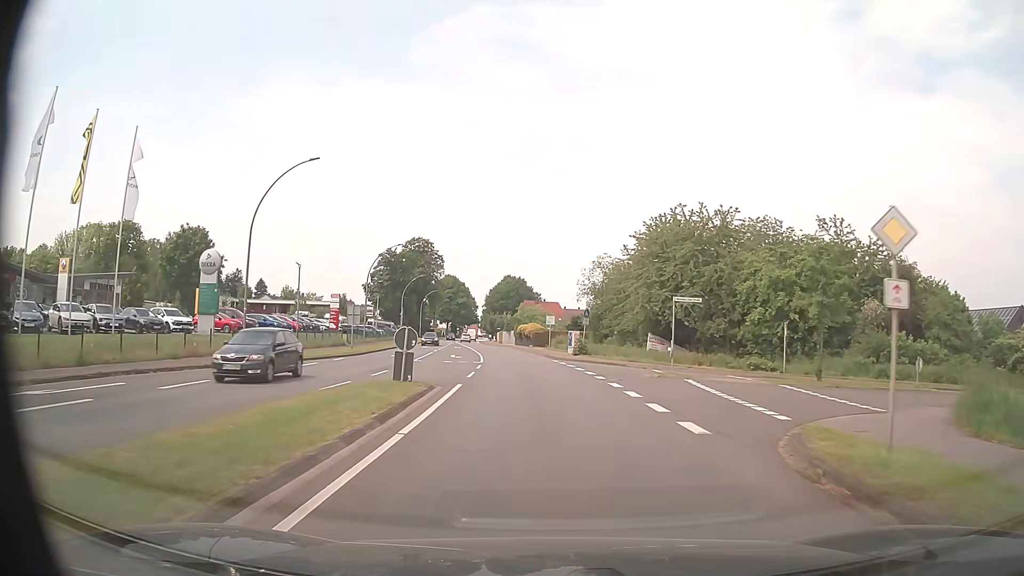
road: primary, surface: asphalt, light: Day
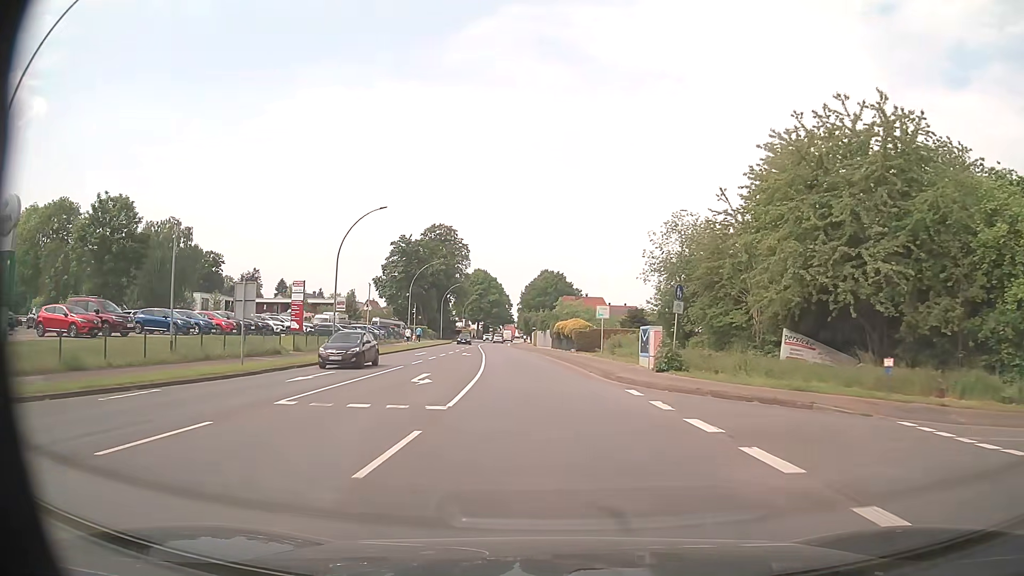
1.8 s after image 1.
(-0.6, +21.4) m; -3°
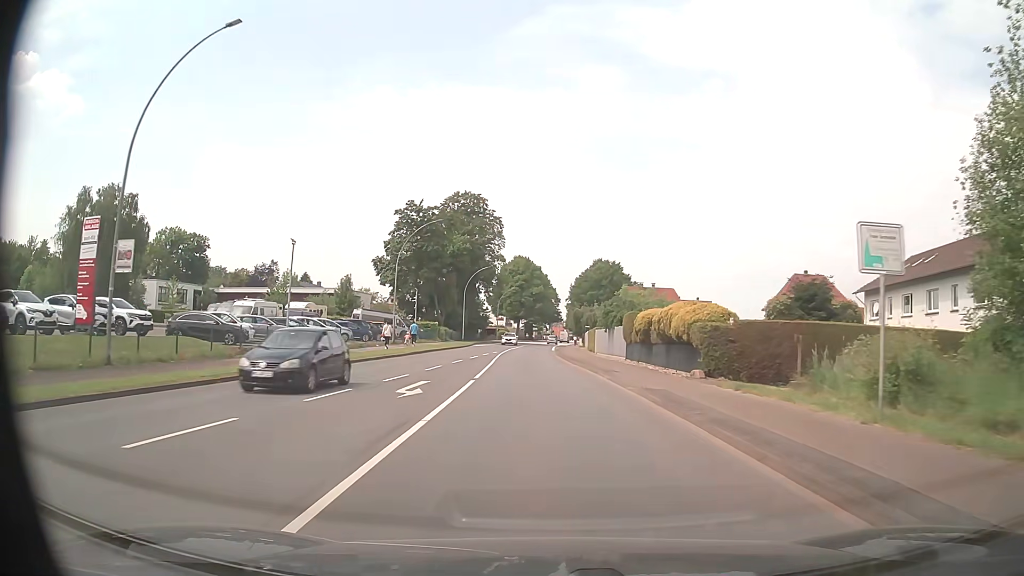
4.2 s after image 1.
(-1.2, +30.9) m; -4°
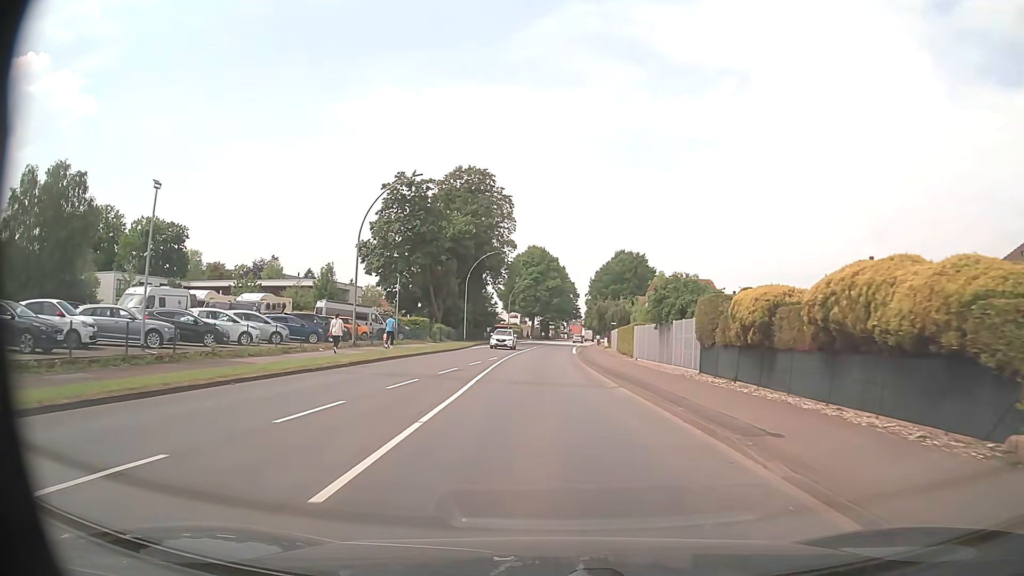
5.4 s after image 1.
(-0.3, +15.3) m; -1°
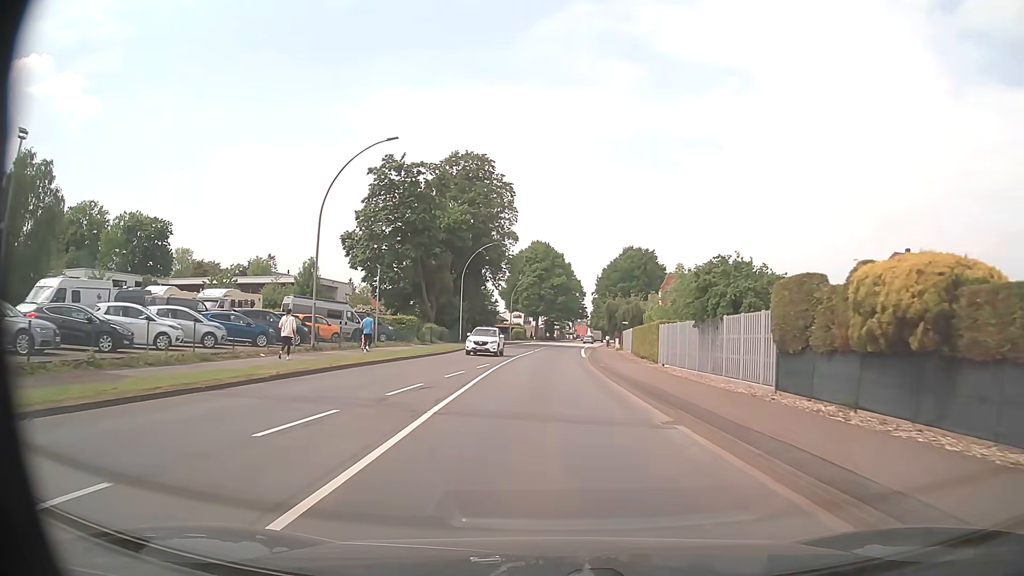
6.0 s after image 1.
(0.0, +7.7) m; -1°
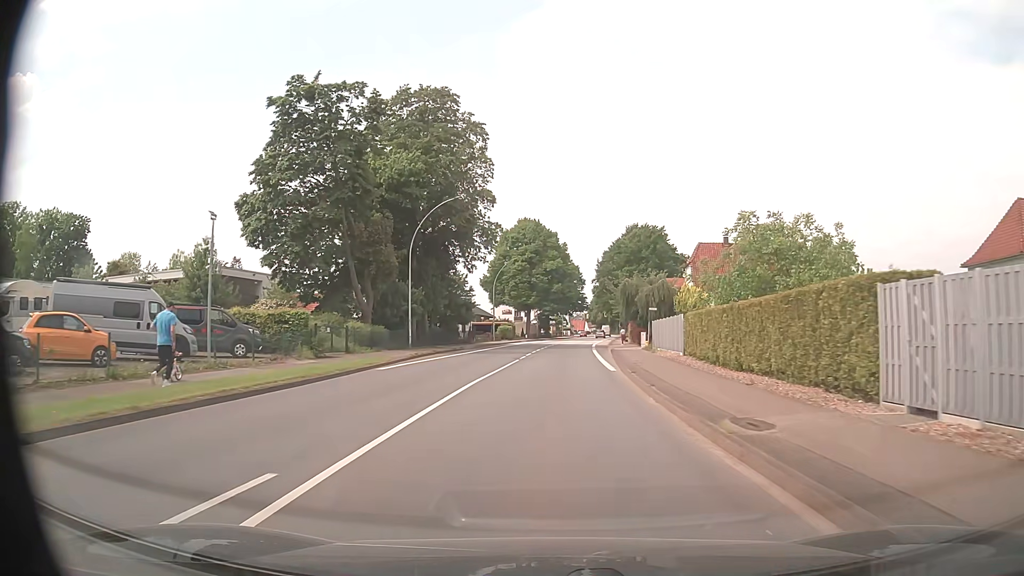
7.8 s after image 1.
(+0.1, +22.9) m; +1°
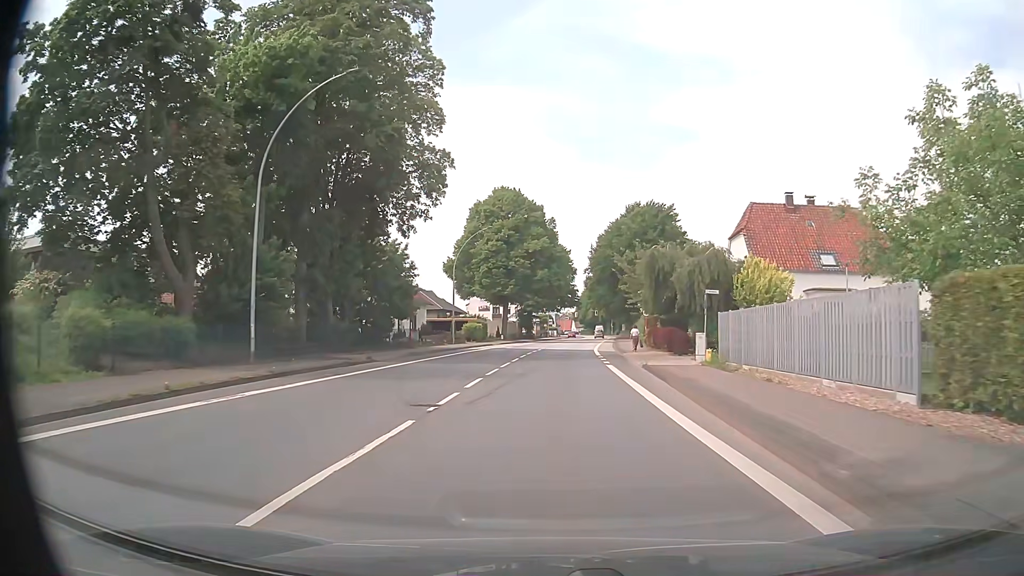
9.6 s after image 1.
(+0.3, +22.9) m; +1°
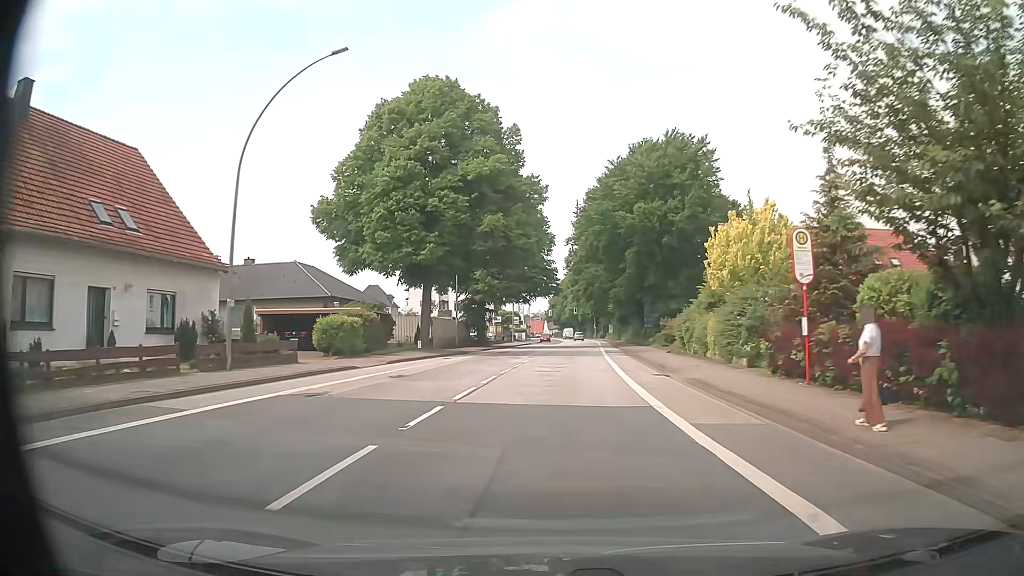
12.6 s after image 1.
(+0.7, +38.0) m; +2°
(0, +10) (0, +20) (+1, +30) (+1, +40) (+2, +50) (+2, +60) (+3, +70) (+4, +80) (+4, +90) (+5, +100) m
